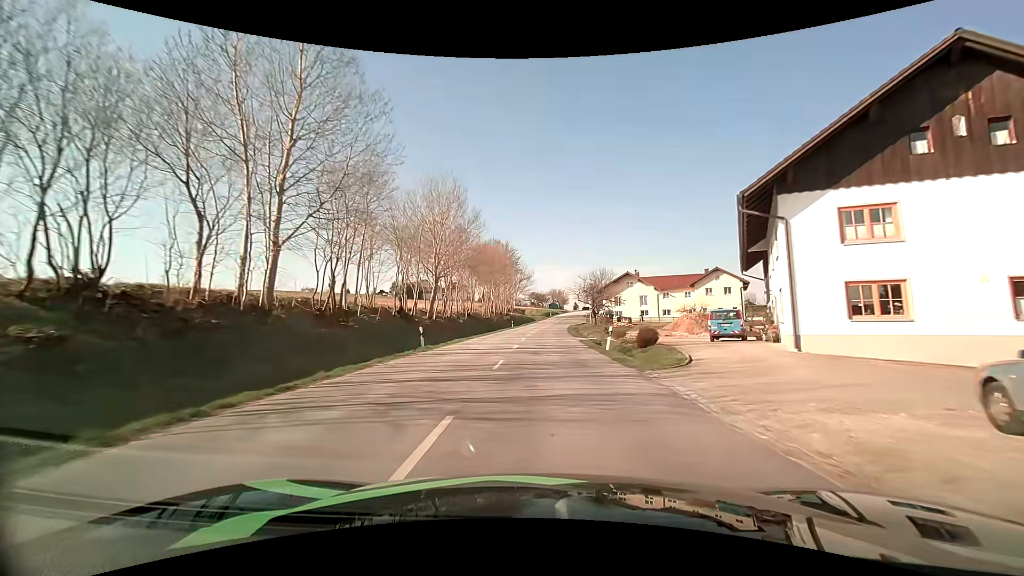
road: tertiary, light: Day
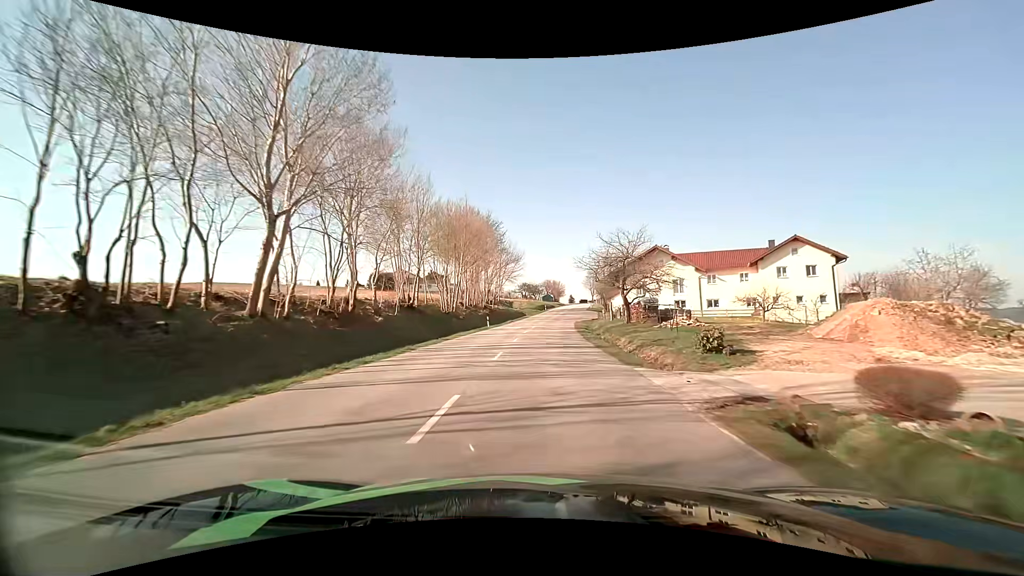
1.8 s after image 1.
(+0.2, +26.1) m; +1°
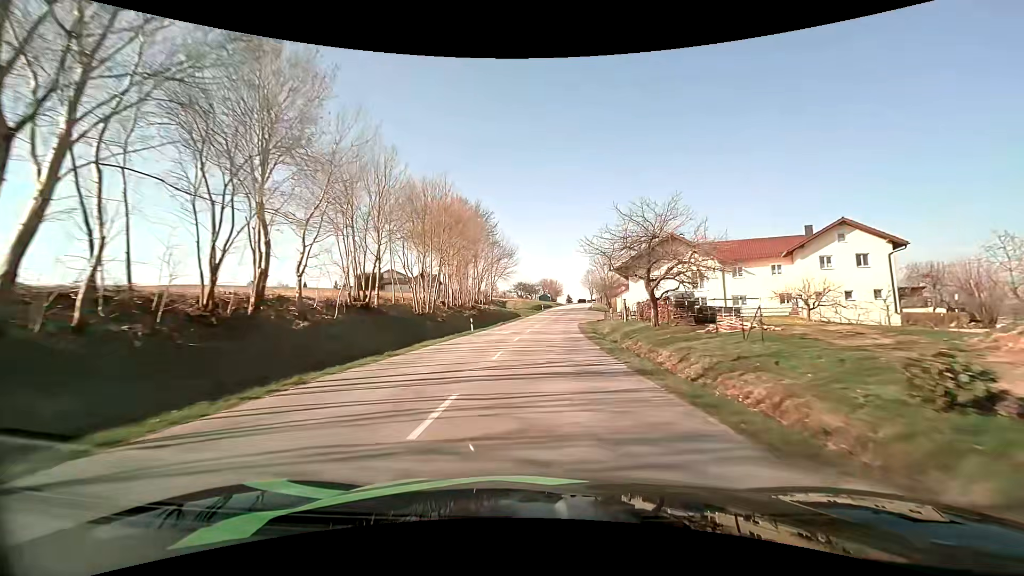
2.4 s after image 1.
(0.0, +9.0) m; +1°
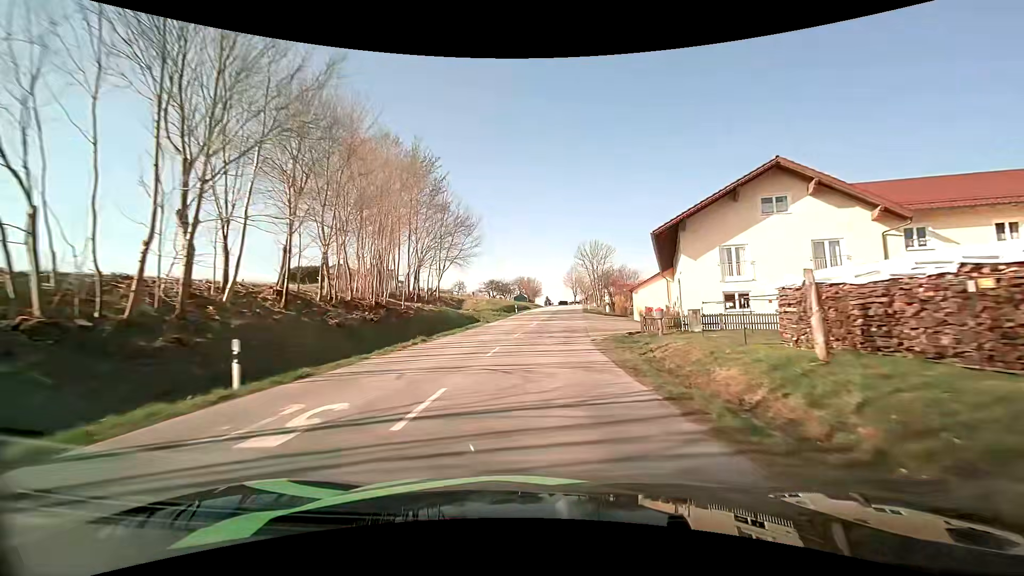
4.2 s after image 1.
(+0.3, +27.1) m; +3°
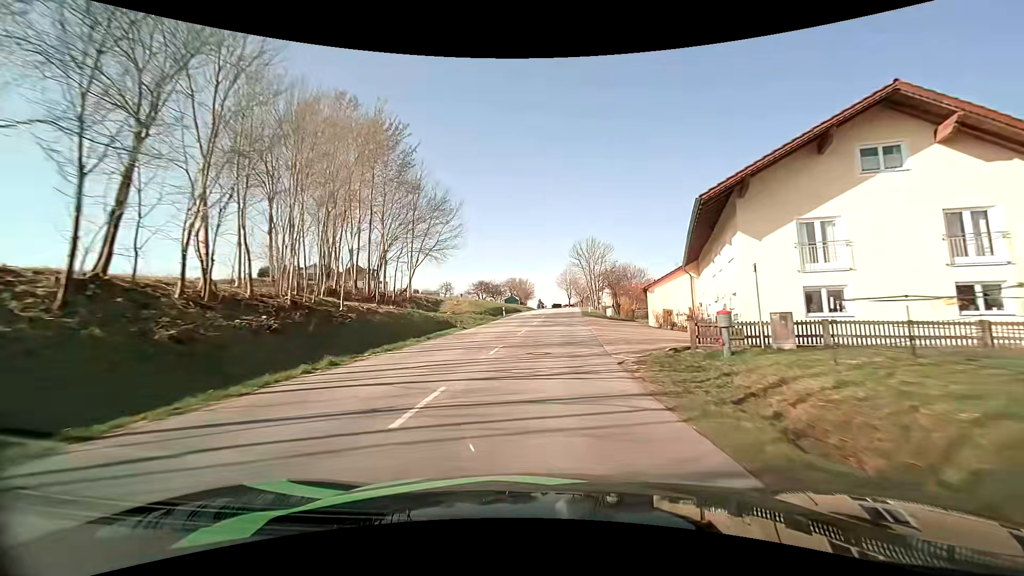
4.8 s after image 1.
(0.0, +9.0) m; 0°
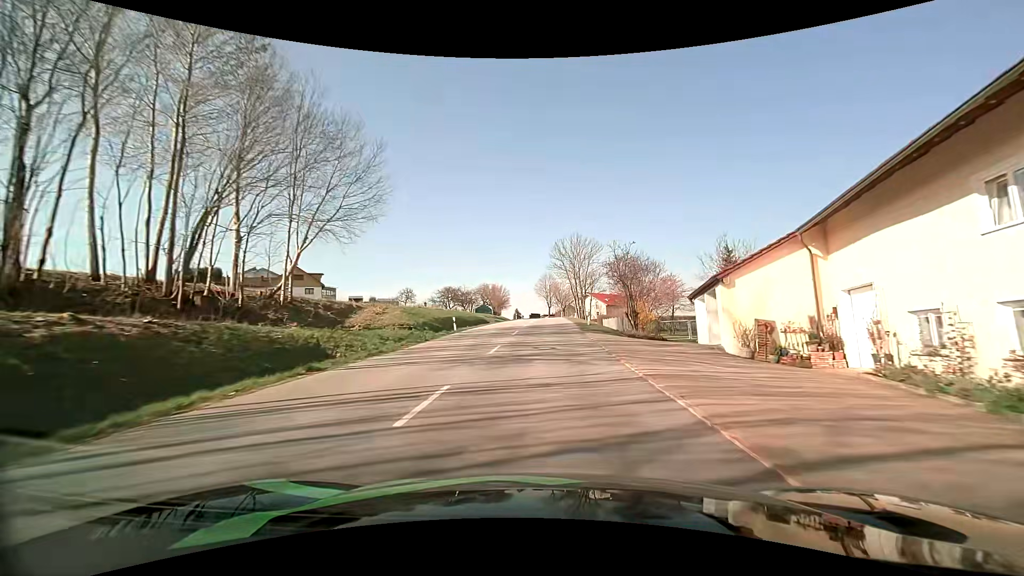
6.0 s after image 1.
(+0.3, +18.3) m; +2°
